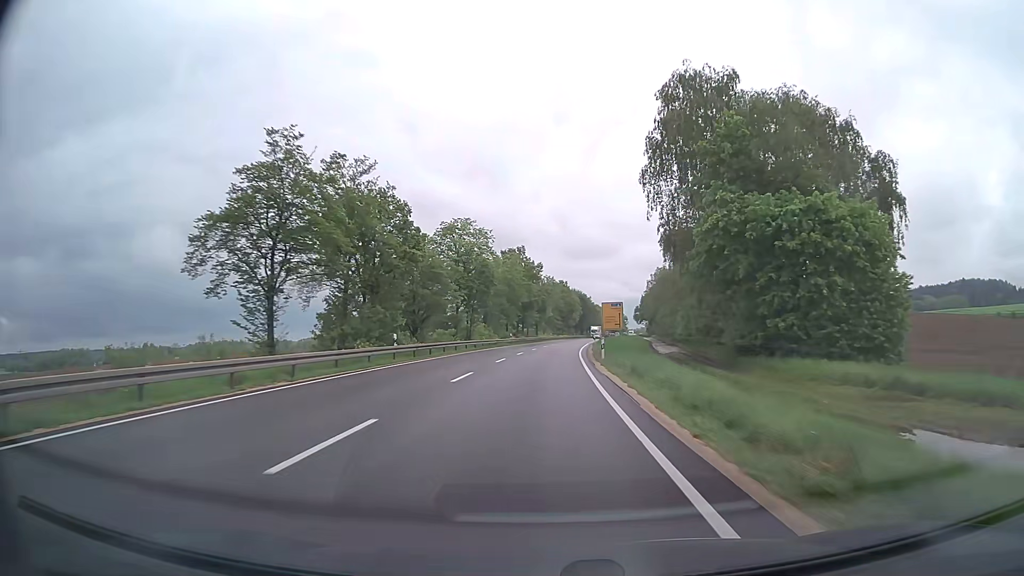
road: primary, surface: asphalt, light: Day
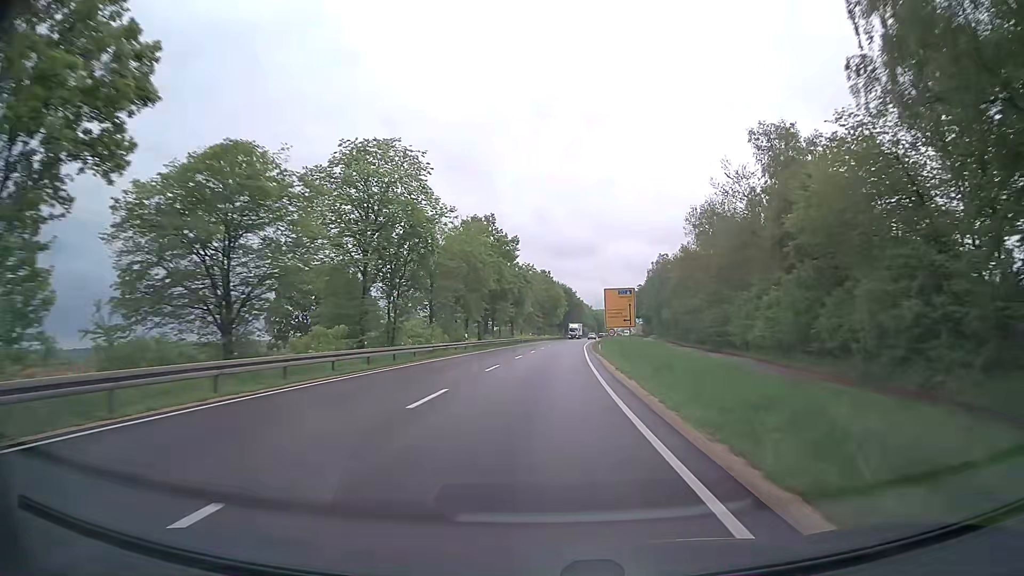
(+0.4, +29.2) m; +2°
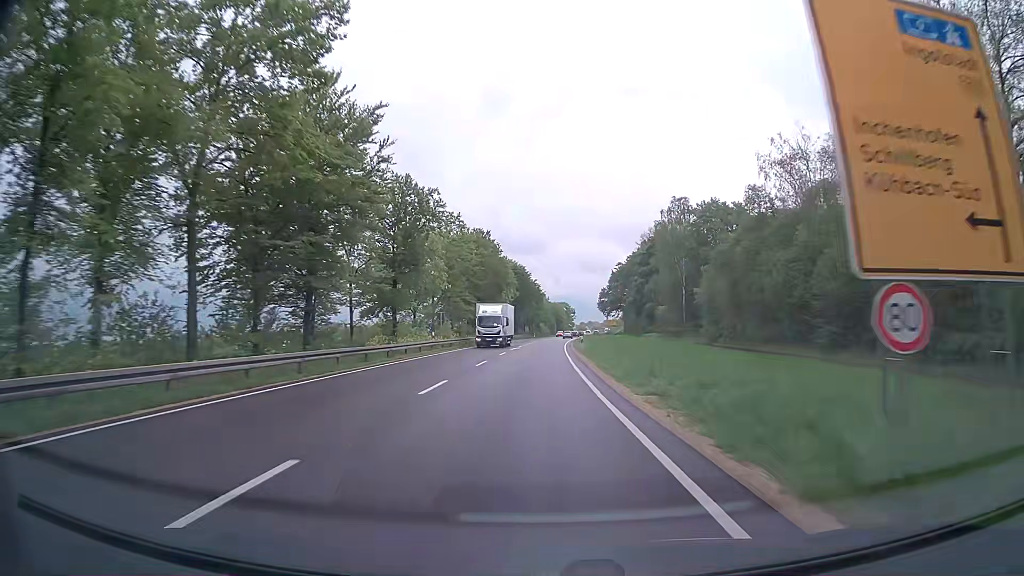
(+2.1, +57.0) m; +4°
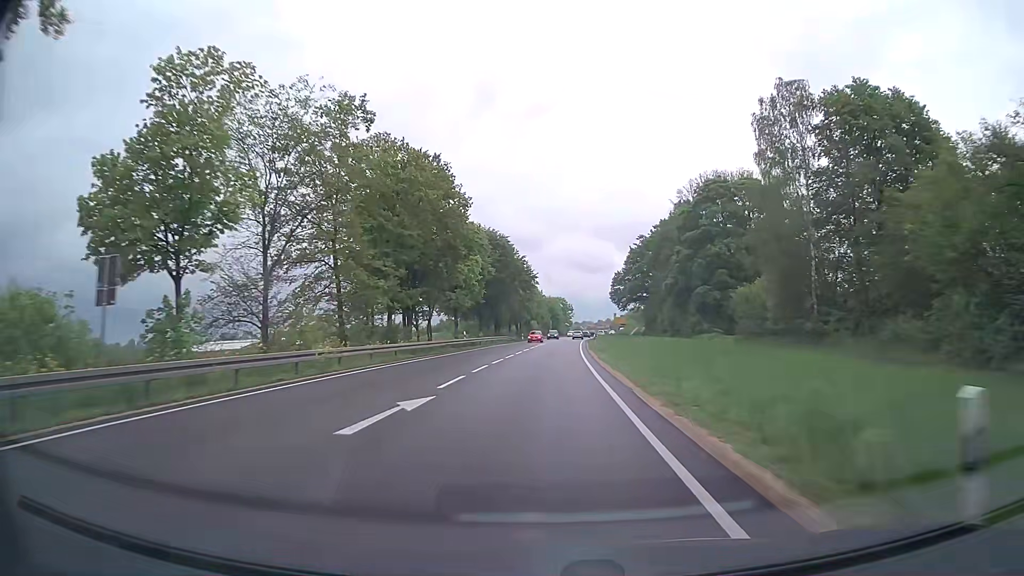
(+0.1, +40.8) m; +1°
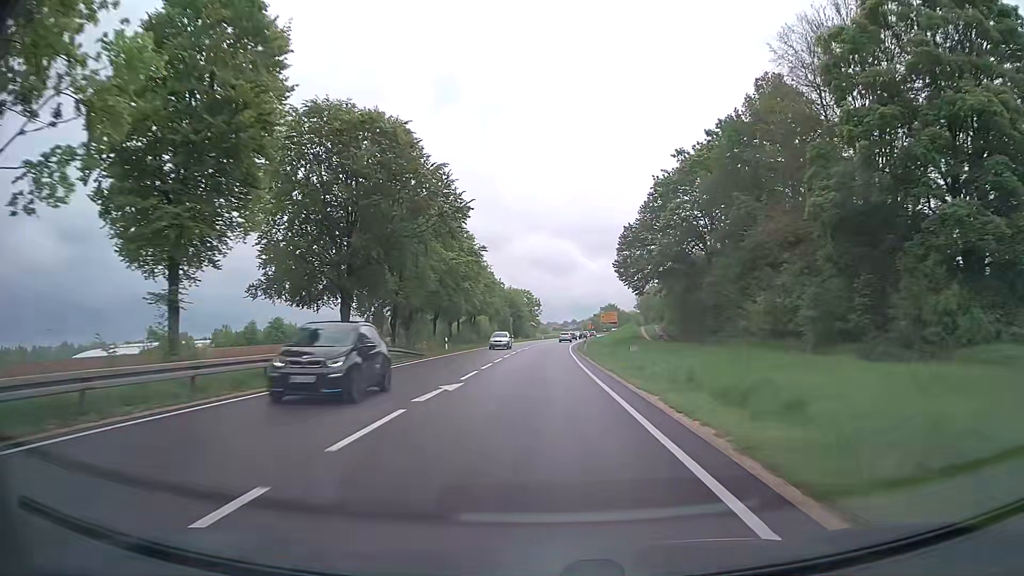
(+1.2, +49.8) m; +3°
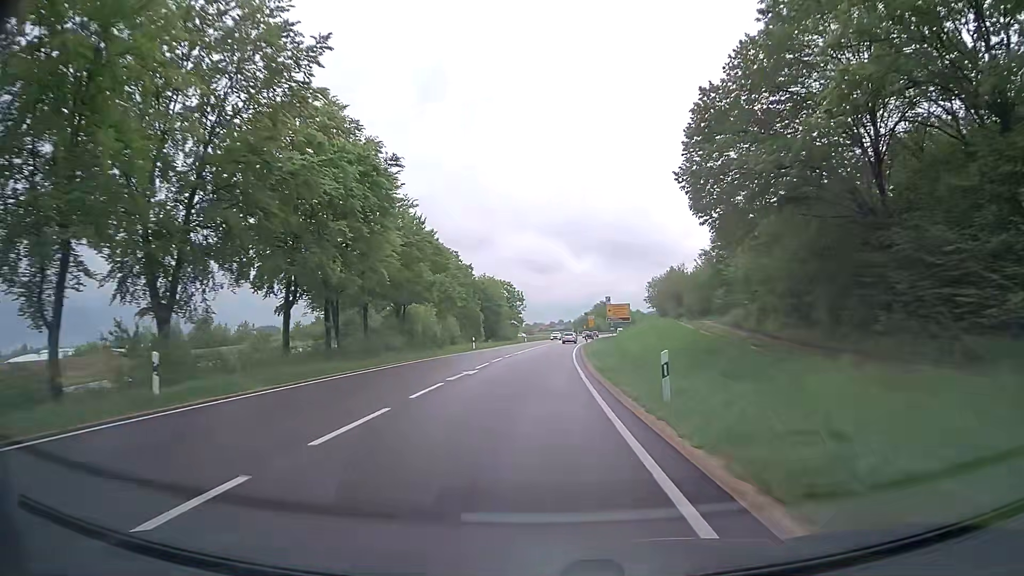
(+0.6, +35.4) m; +1°
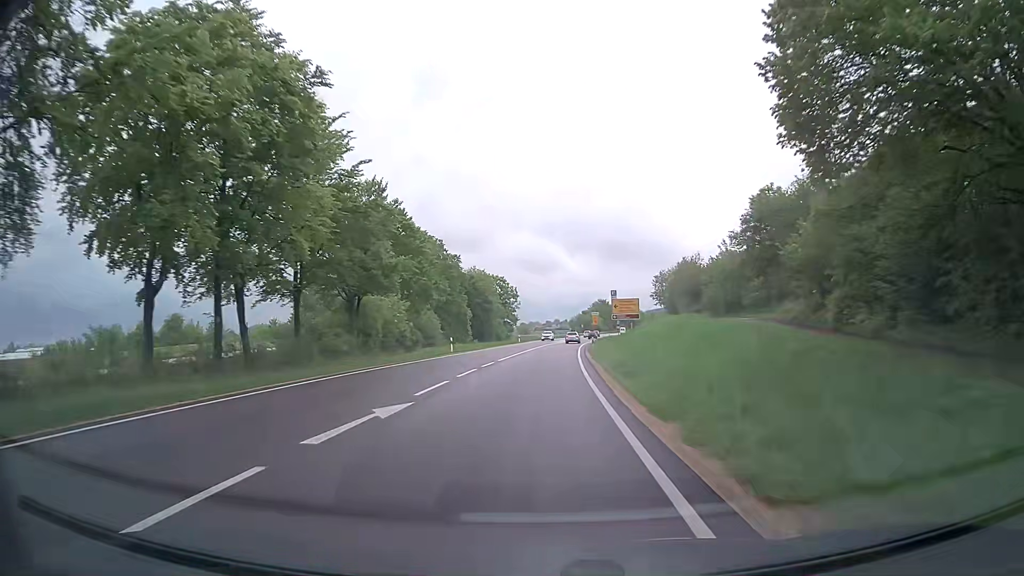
(0.0, +11.6) m; 0°
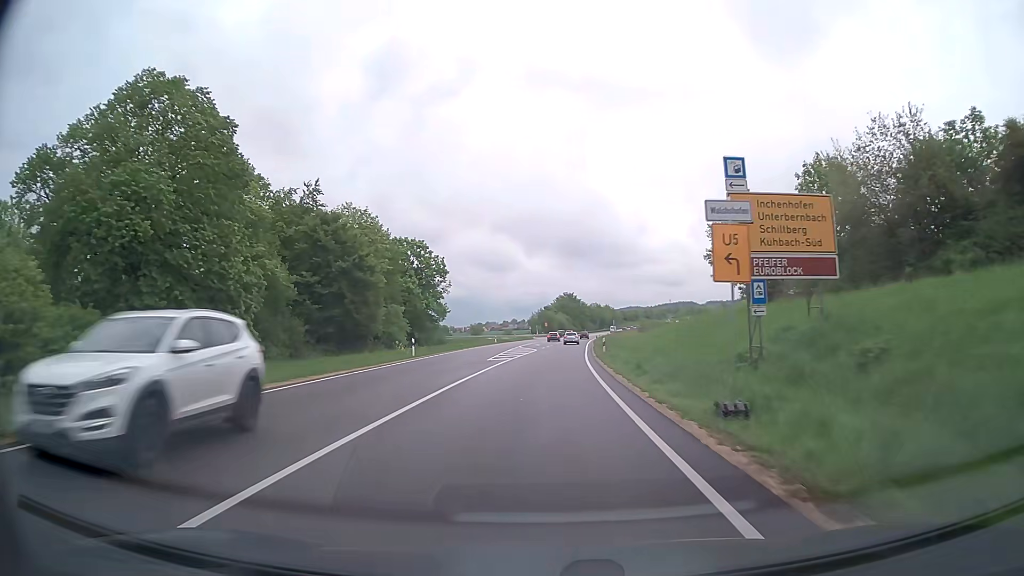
(+1.7, +56.8) m; +4°
(0, +10) (0, +20) (+1, +30) (+1, +40) (+2, +50) (+2, +60) (+3, +70) (+4, +80) (+5, +90) (+5, +100) m
